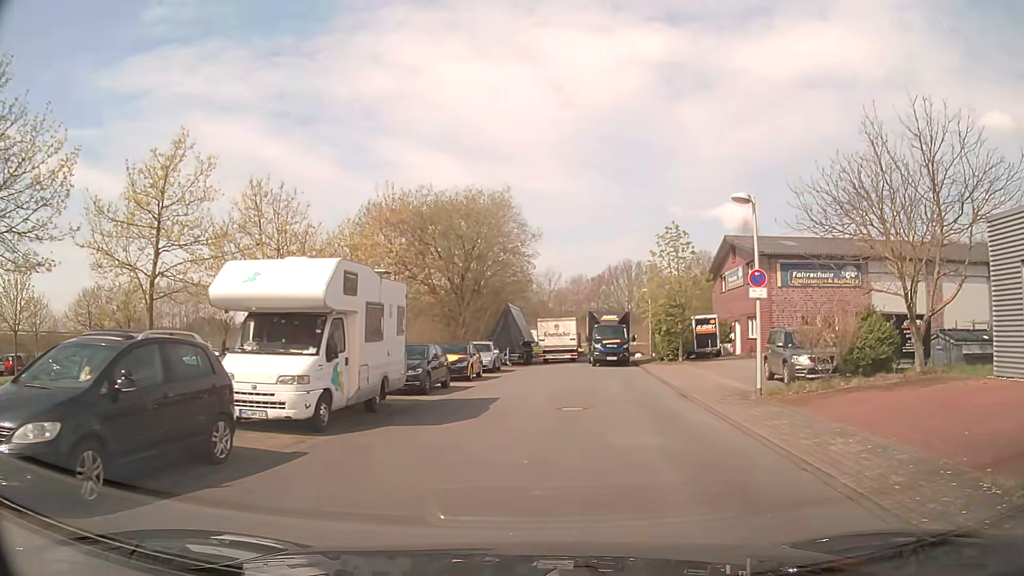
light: Day
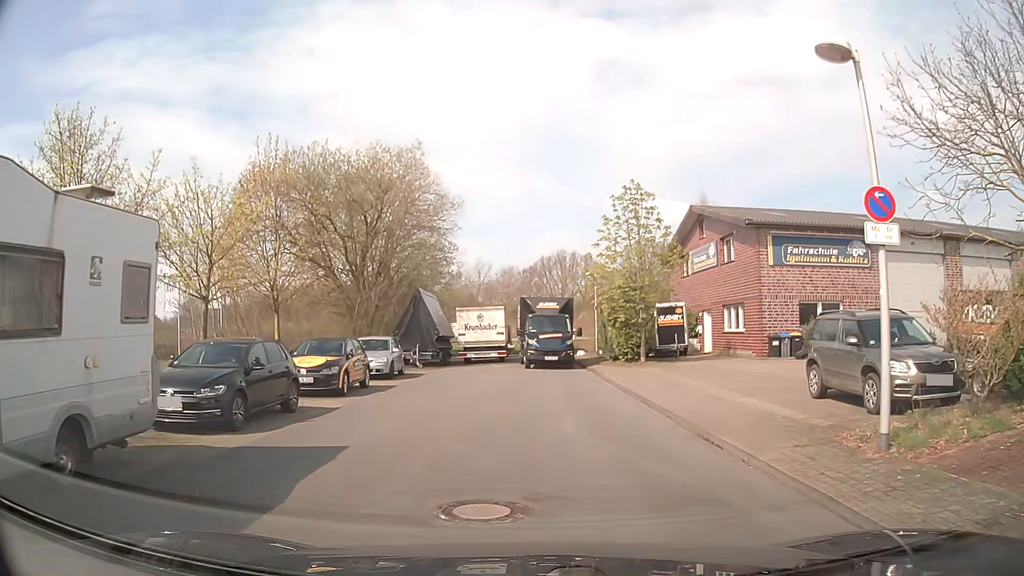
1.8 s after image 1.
(+0.6, +8.6) m; +6°
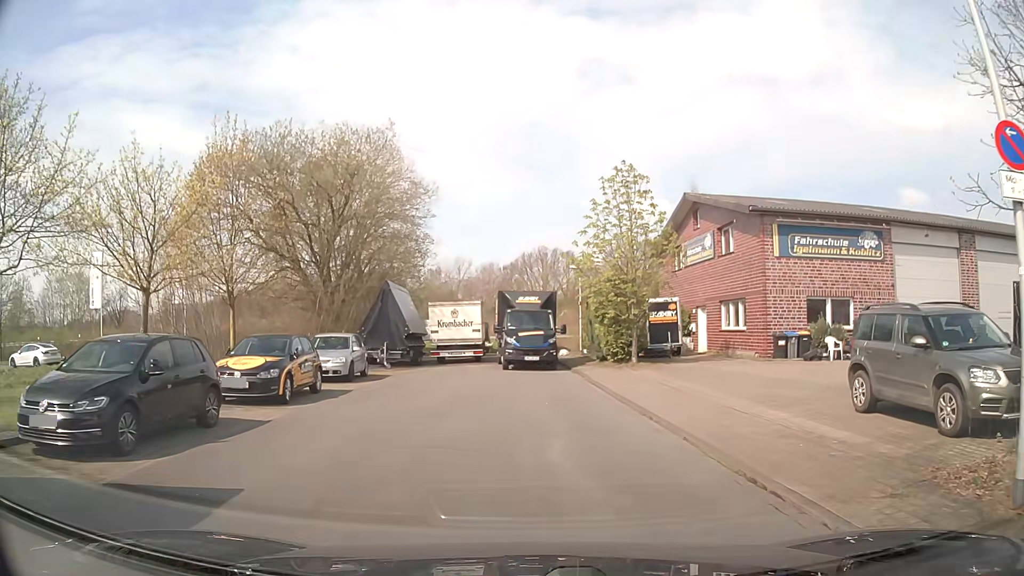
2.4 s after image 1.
(0.0, +2.7) m; +1°
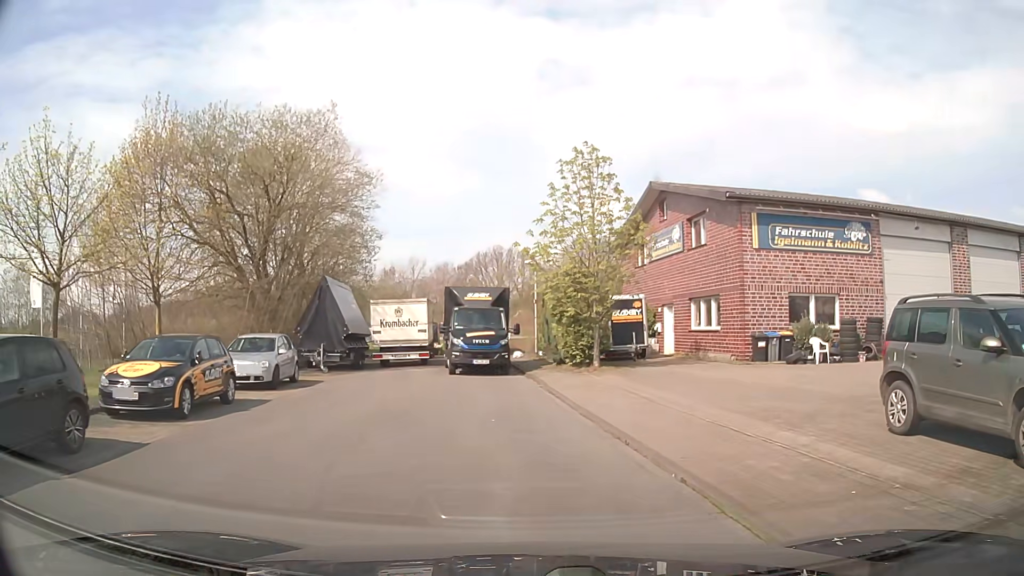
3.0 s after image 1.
(+0.1, +2.6) m; +5°
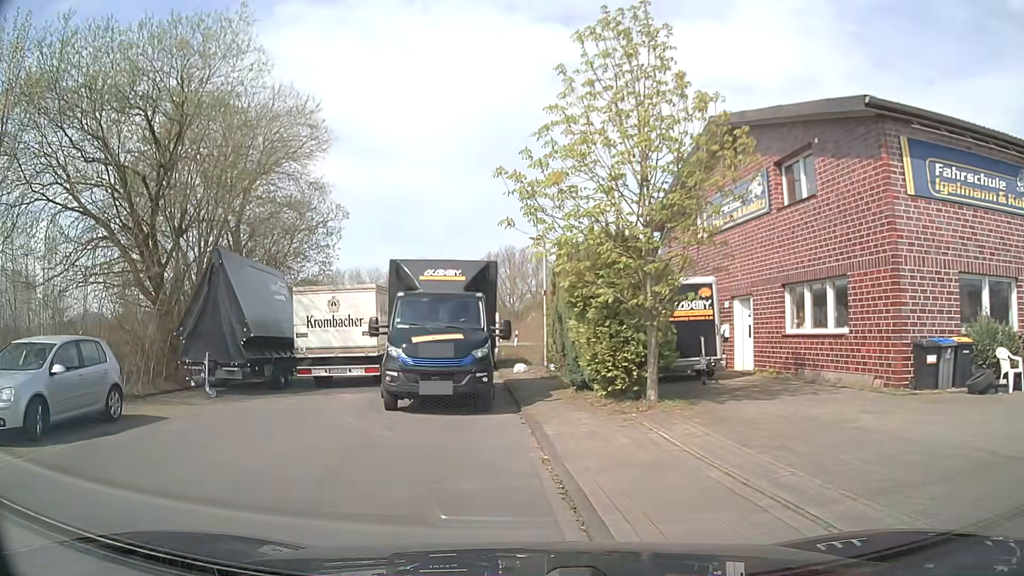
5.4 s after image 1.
(+0.3, +9.9) m; -3°
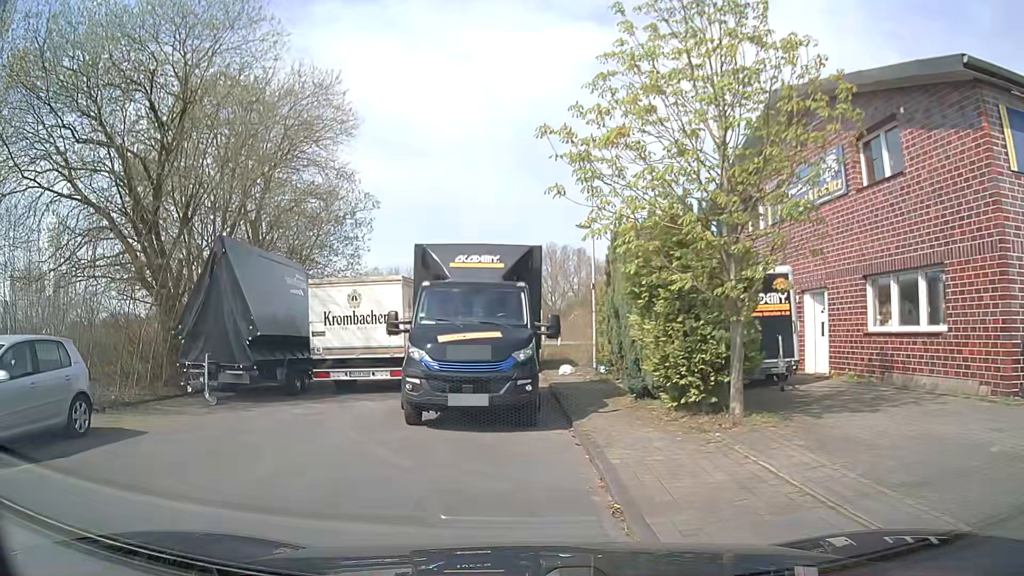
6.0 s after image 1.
(0.0, +2.3) m; -2°
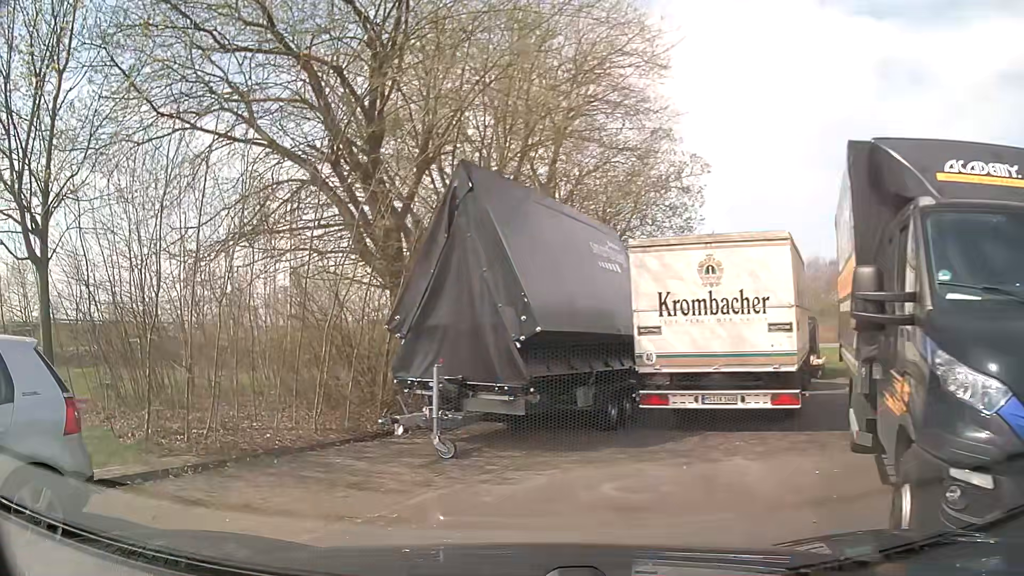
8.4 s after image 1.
(-1.4, +6.5) m; -27°
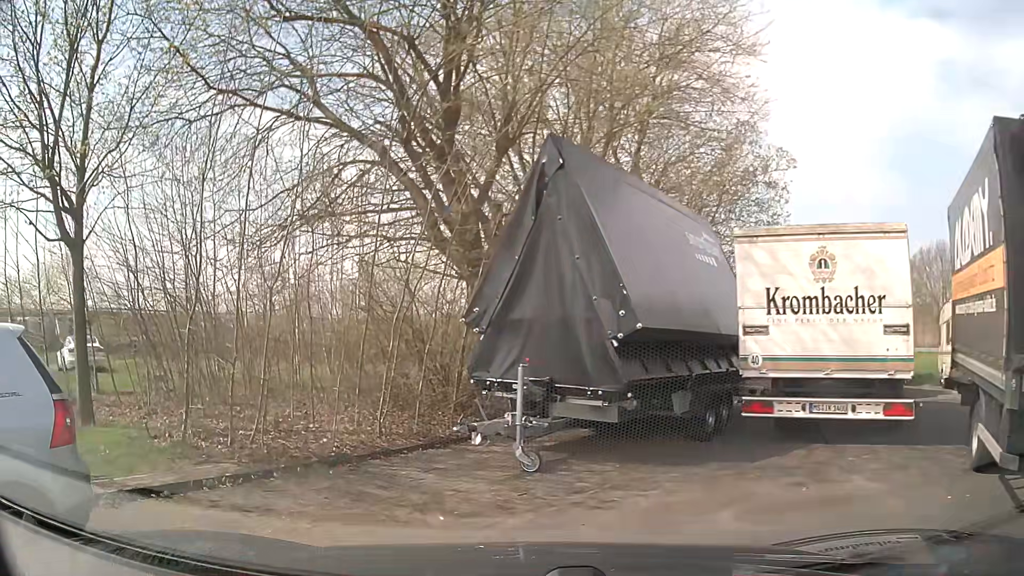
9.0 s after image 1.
(-0.1, +1.0) m; -5°
